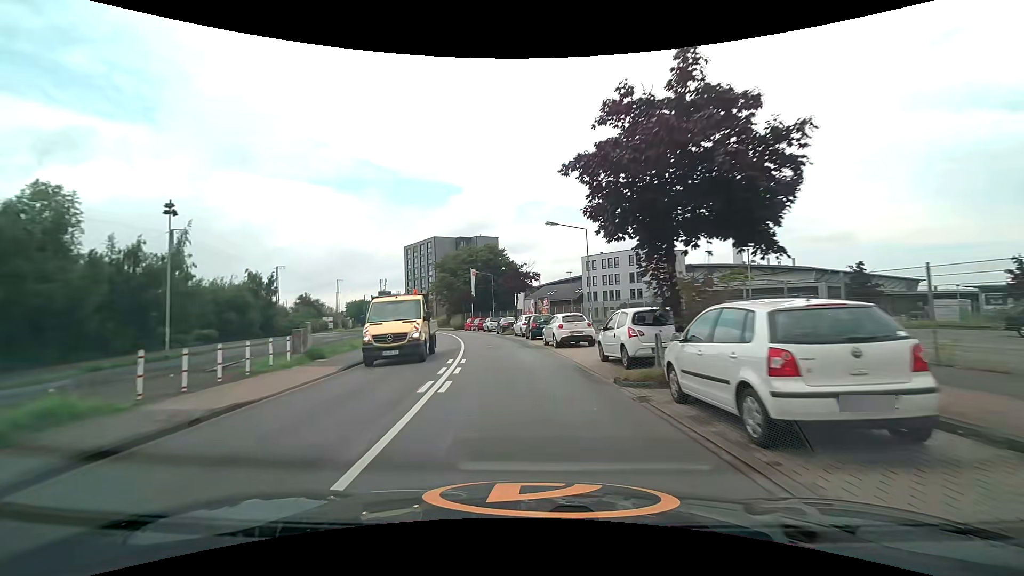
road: unclassified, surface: asphalt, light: Day
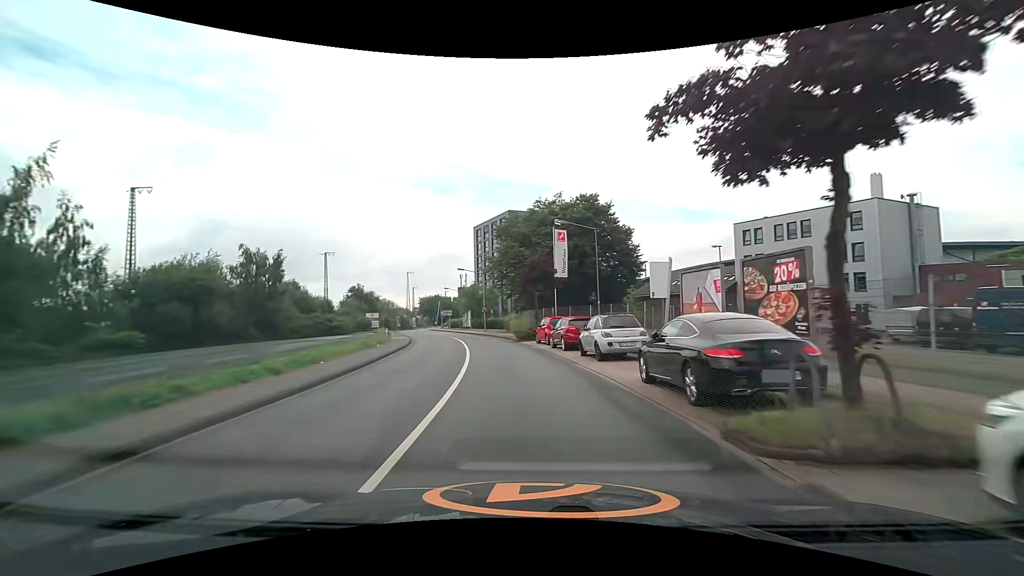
(-3.3, +33.9) m; -10°
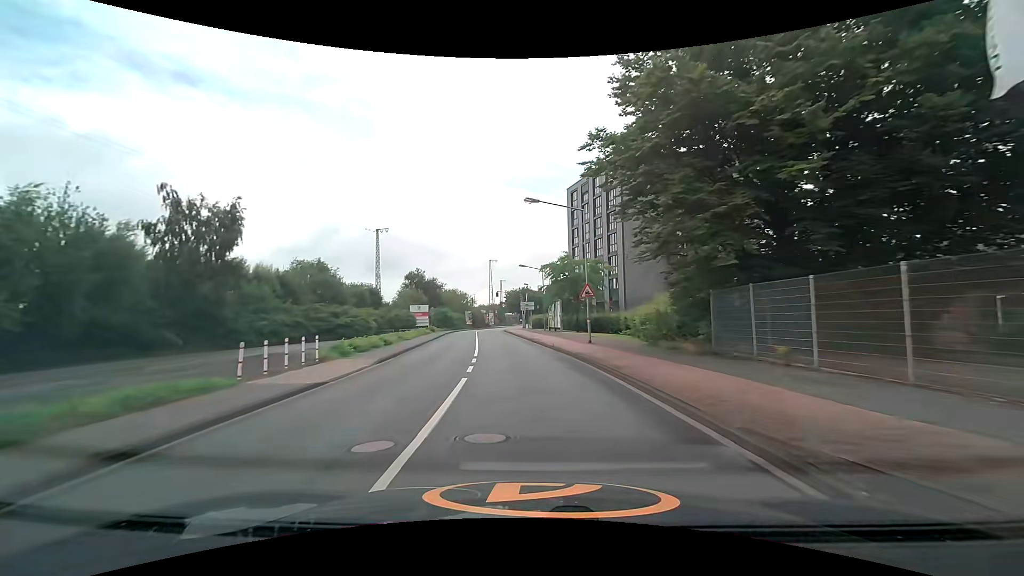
(-3.3, +33.9) m; -11°
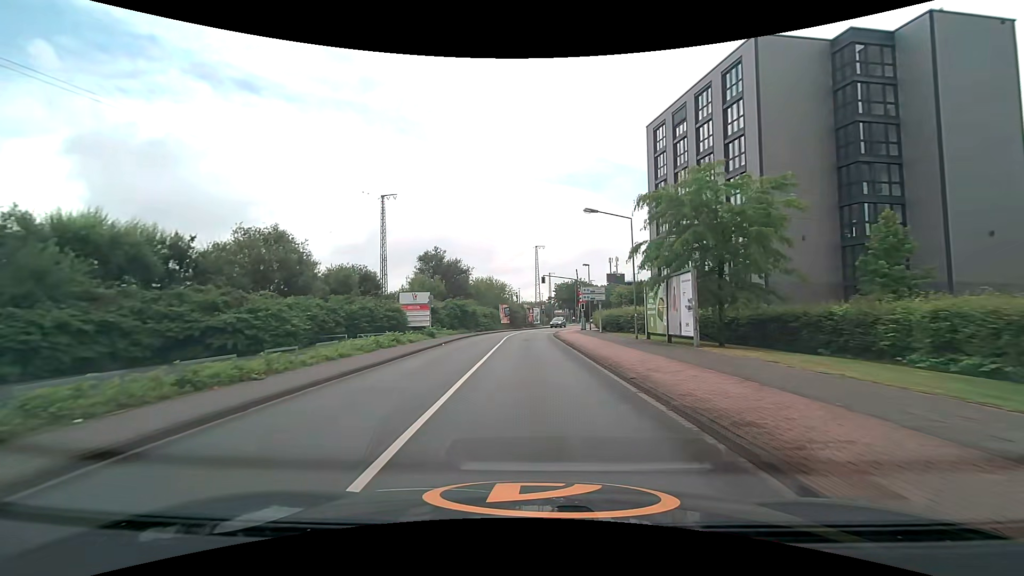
(-1.3, +27.1) m; -5°
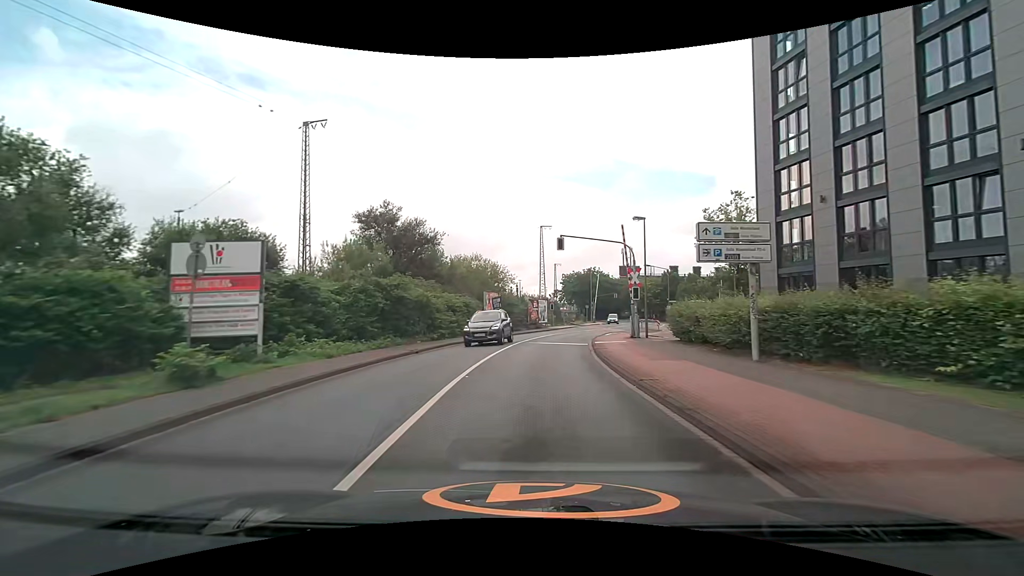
(-0.3, +26.6) m; 0°
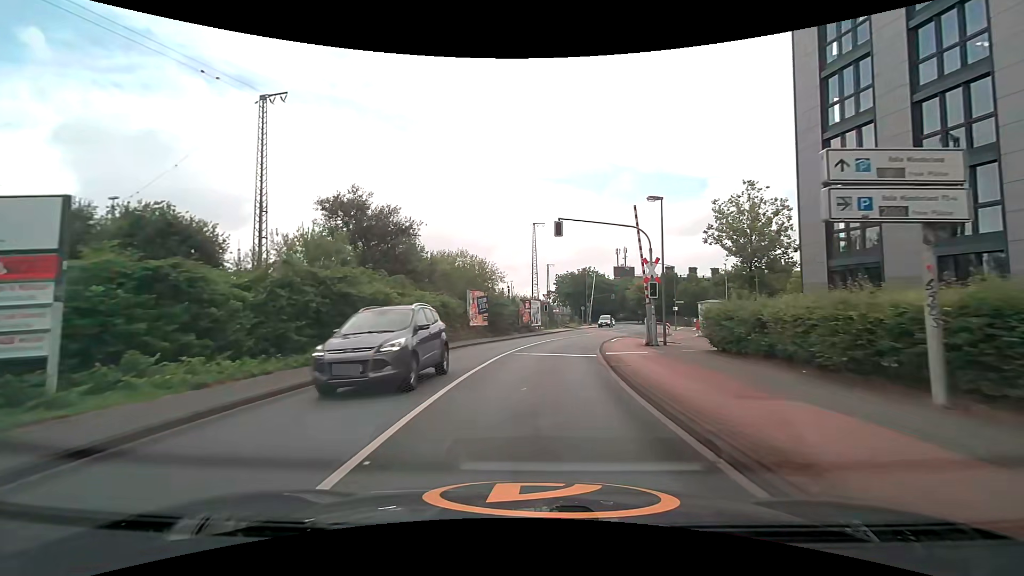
(0.0, +6.0) m; +1°
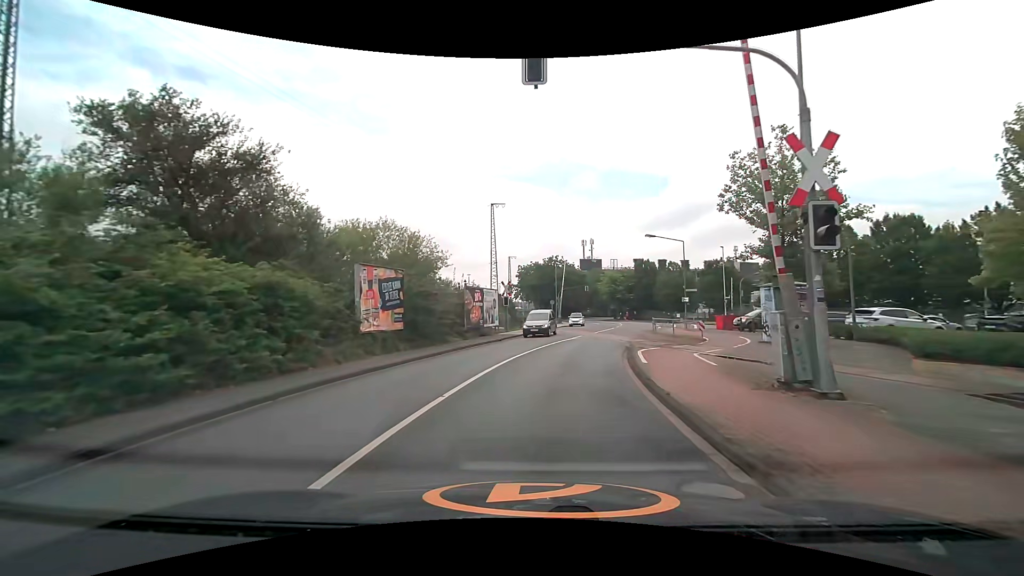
(+0.5, +16.1) m; +4°
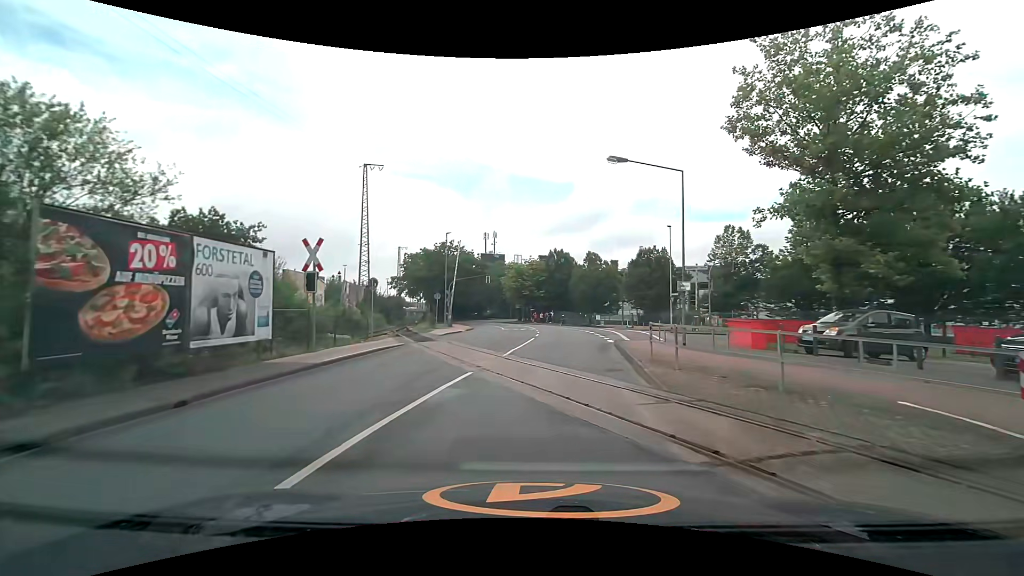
(+1.9, +20.8) m; +11°
(+1, +10) (+2, +20) (+3, +30) (+3, +40) (+3, +50) (+2, +60) (0, +70) (-2, +80) (-4, +89) (-5, +99) m
